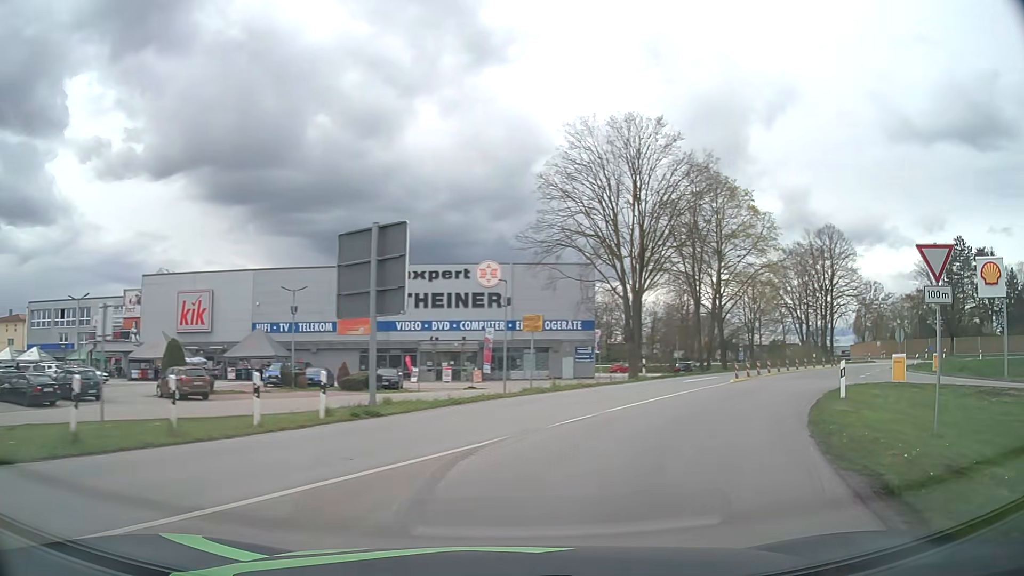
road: primary_link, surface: asphalt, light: Day
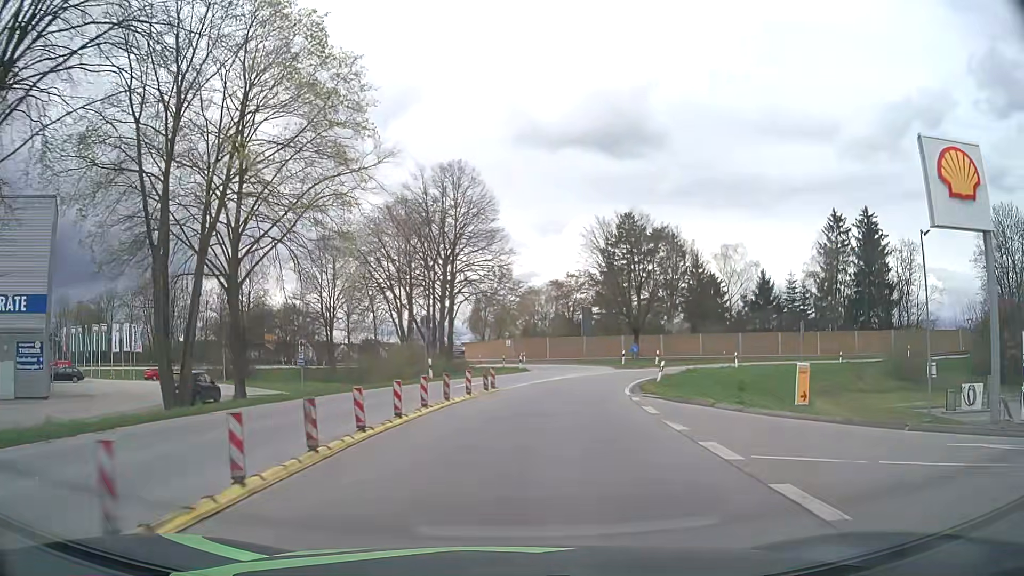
(+11.5, +26.6) m; +35°
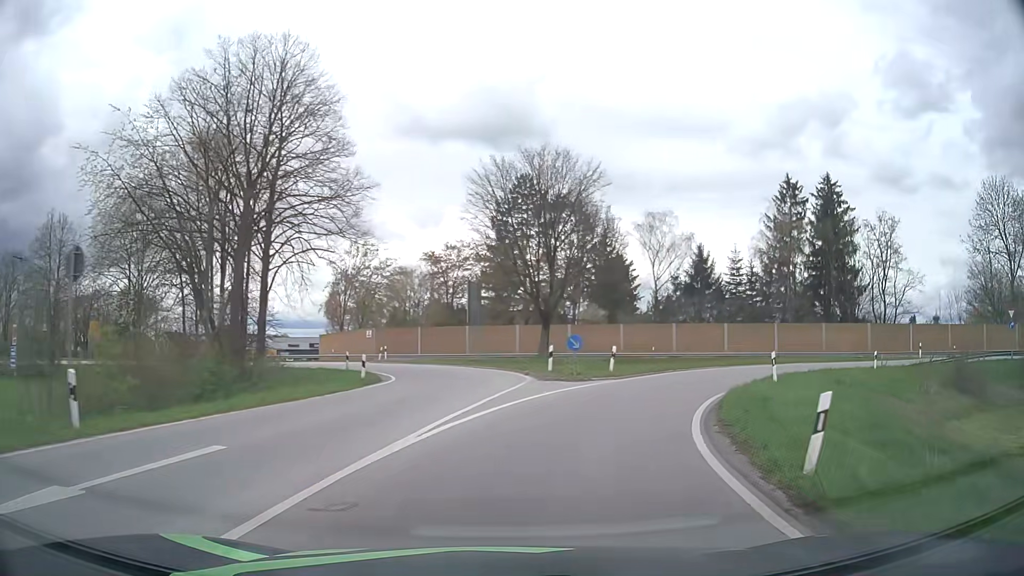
(+1.3, +20.4) m; +10°
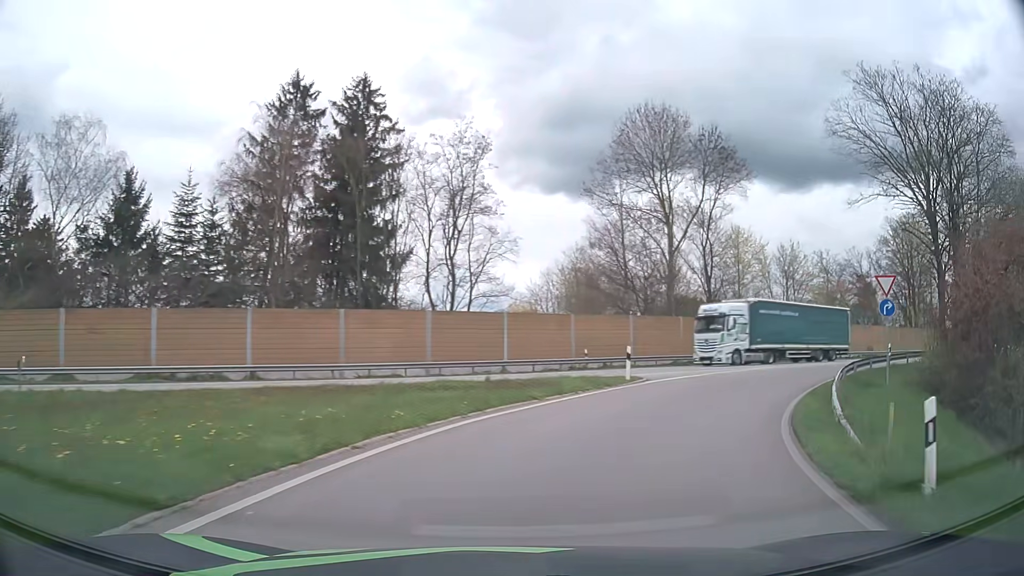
(+10.8, +29.6) m; +45°
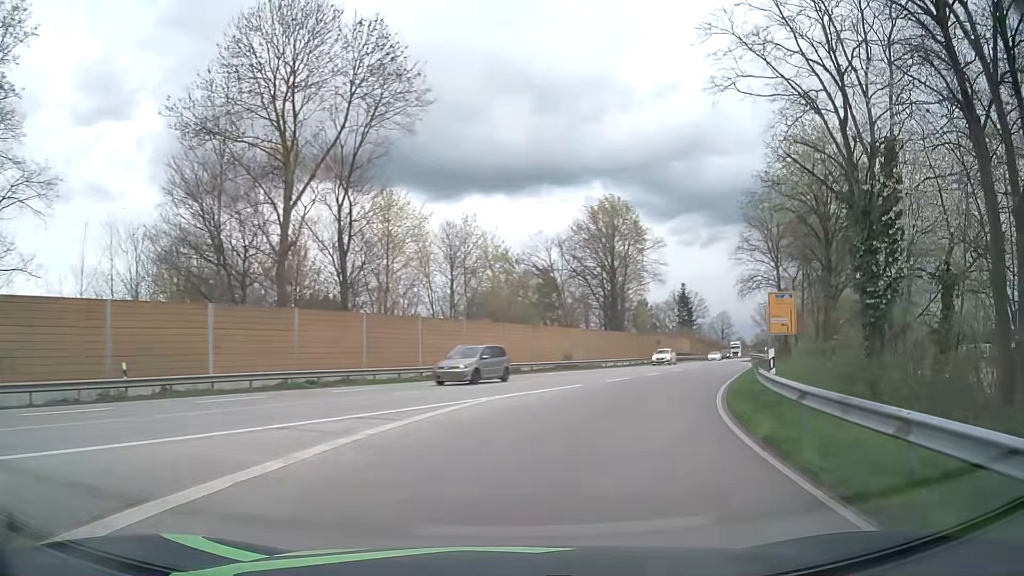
(+5.1, +18.3) m; +31°
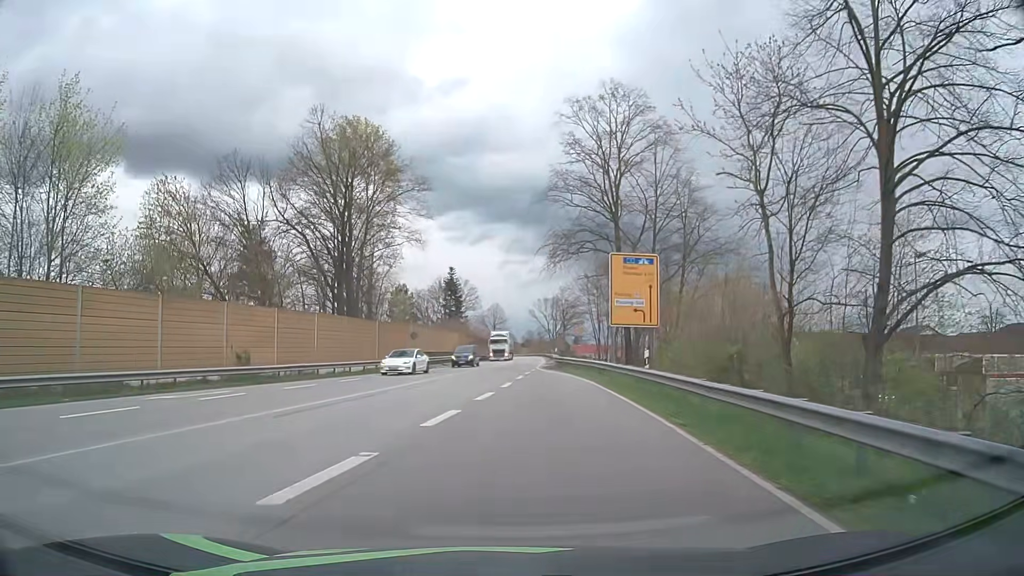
(+6.4, +25.5) m; +21°
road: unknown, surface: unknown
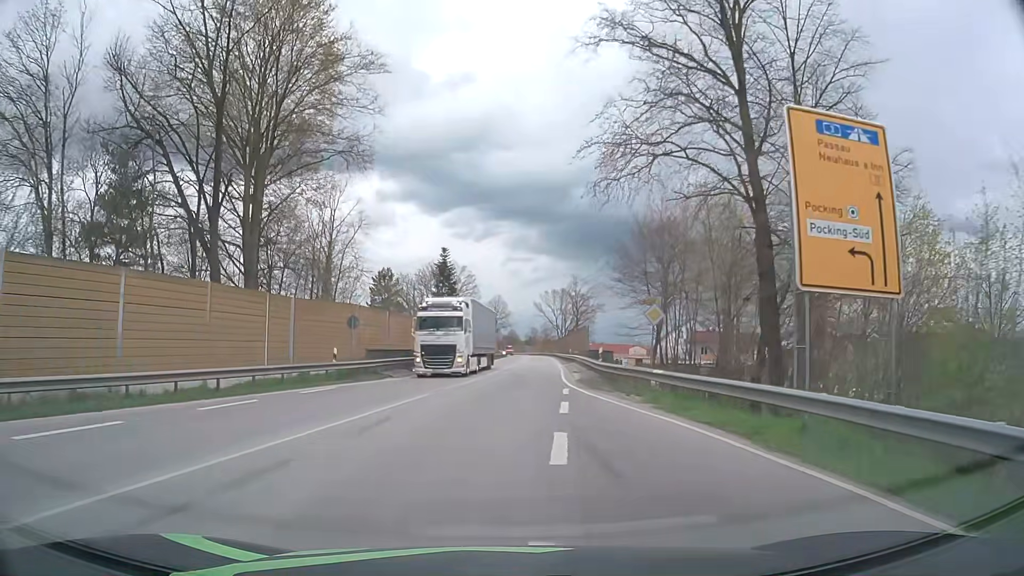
(+0.1, +22.0) m; 0°
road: primary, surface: asphalt
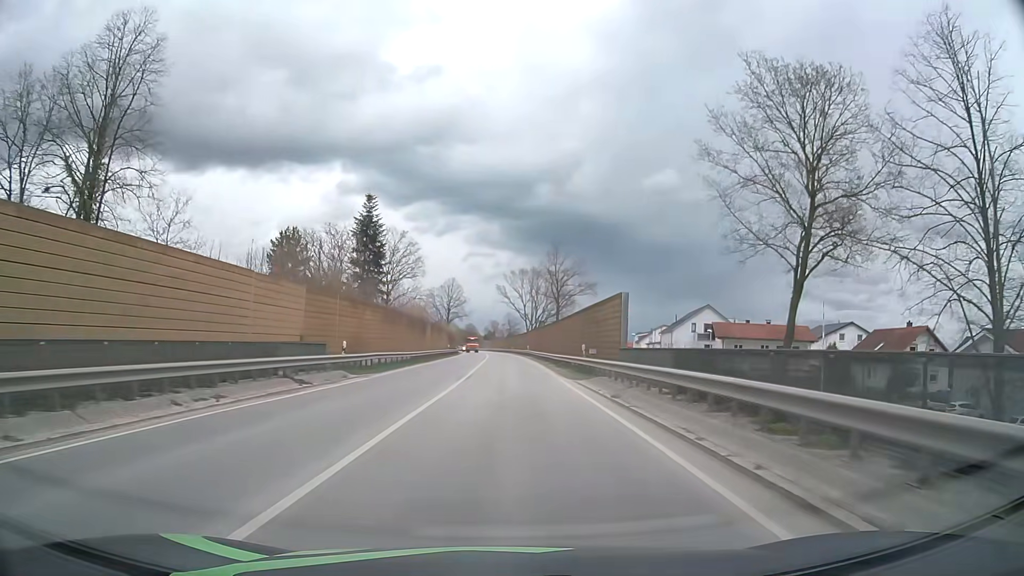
(+1.1, +34.9) m; +4°
(0, +10) (0, +20) (0, +30) (0, +40) (0, +50) (0, +60) (0, +70) (0, +80) (0, +90) (-1, +100) m
